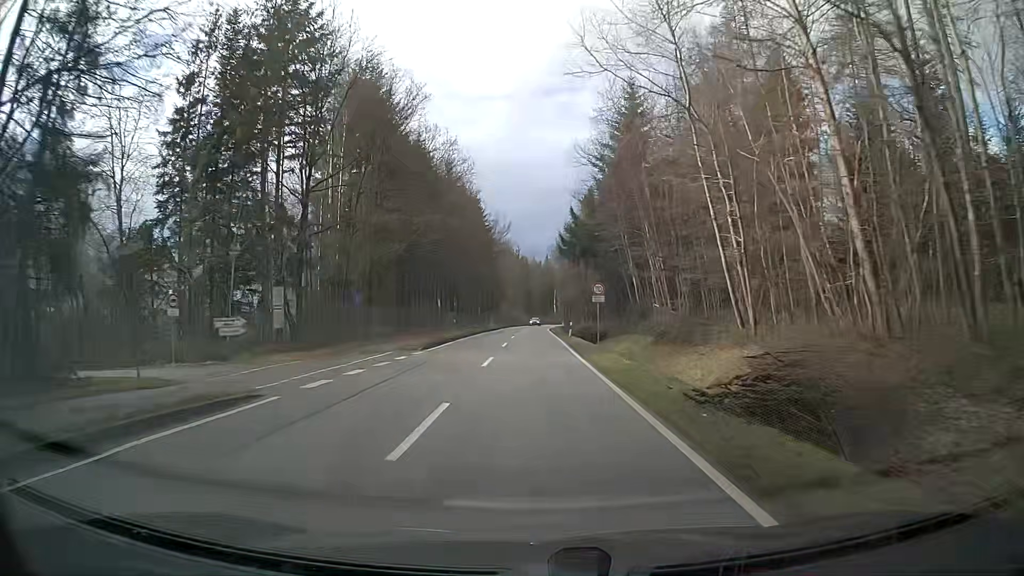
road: tertiary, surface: asphalt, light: Day
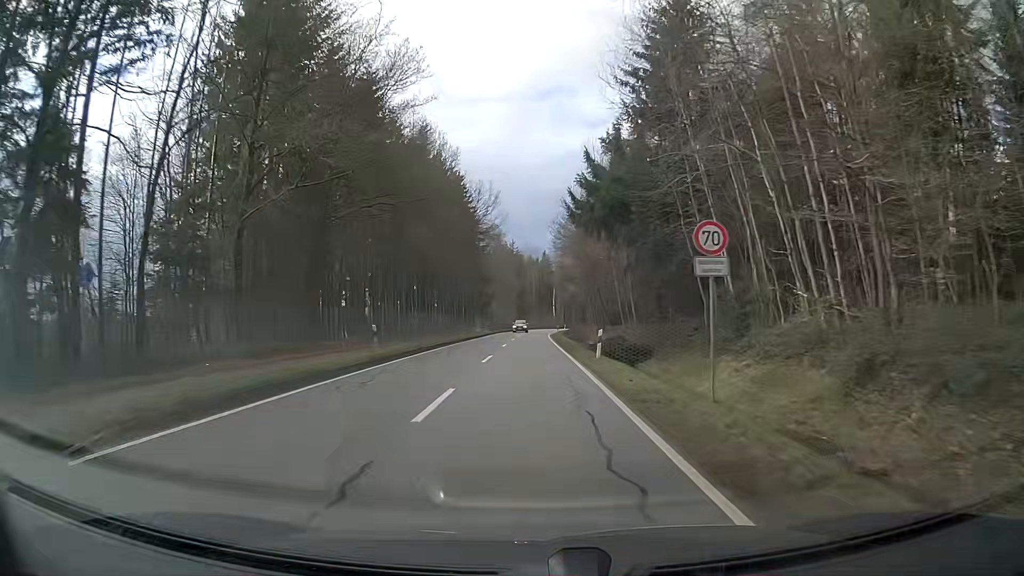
(+0.3, +21.6) m; +1°
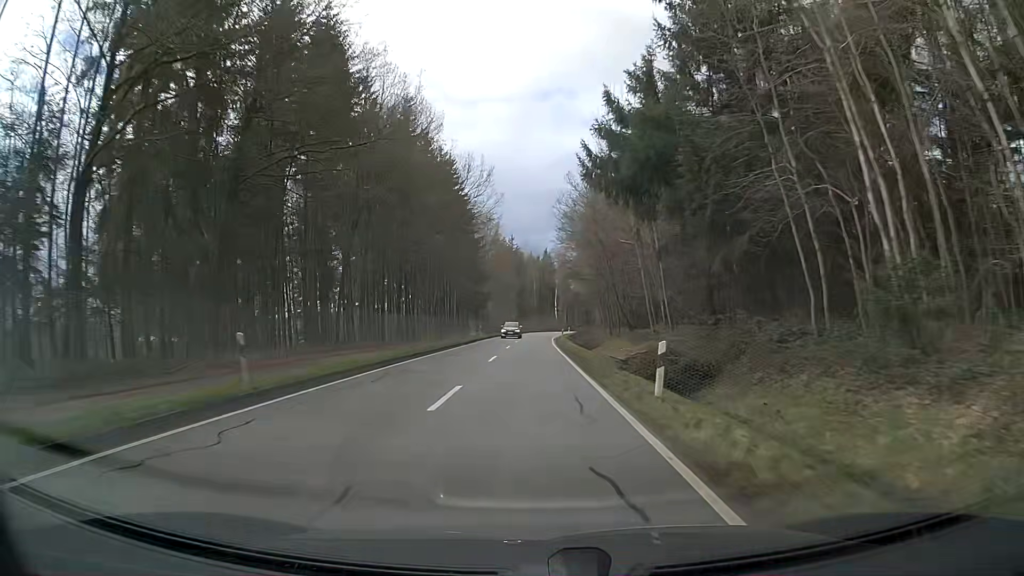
(0.0, +10.9) m; 0°
